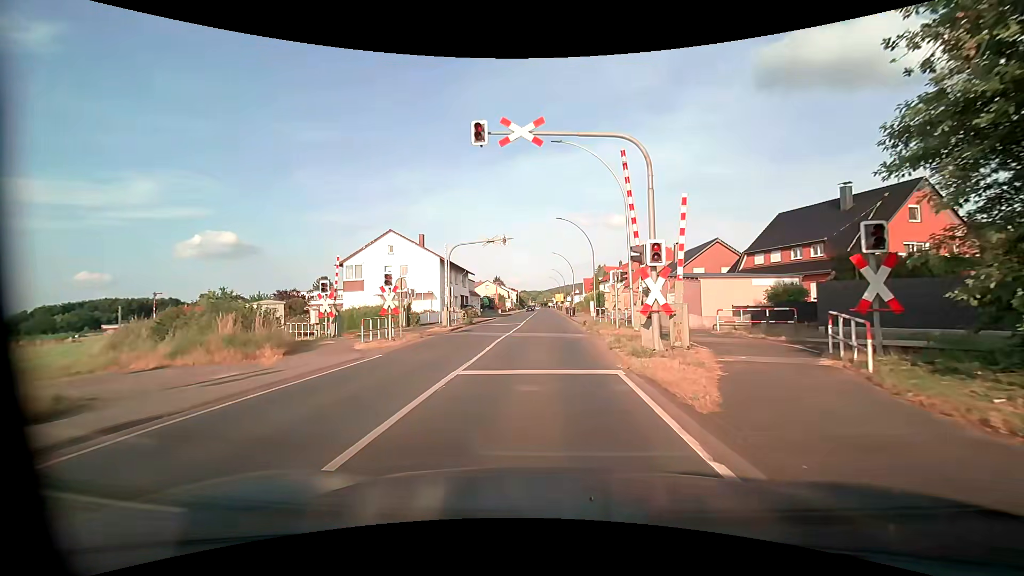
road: primary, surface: asphalt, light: Day
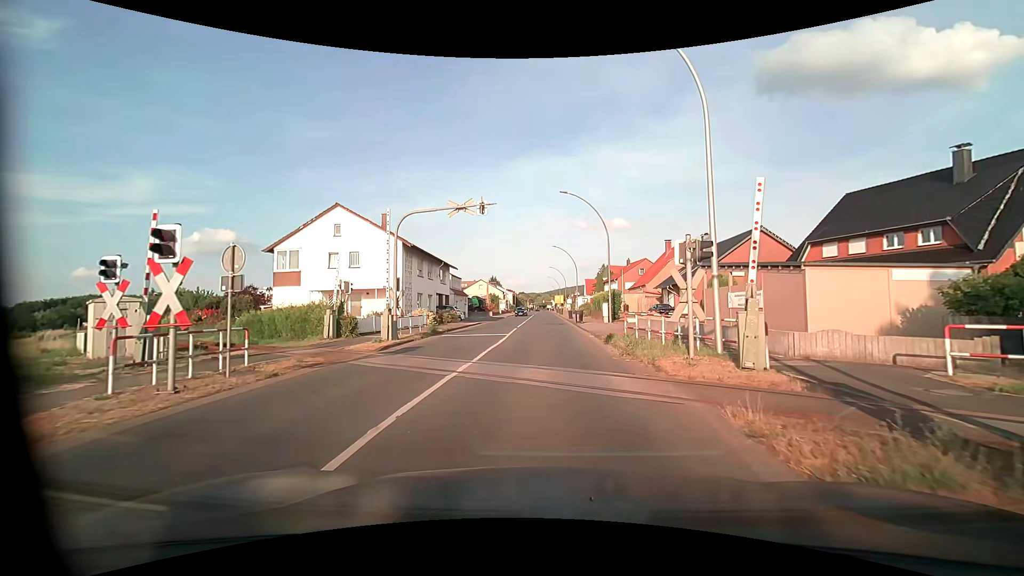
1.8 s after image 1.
(+0.1, +12.1) m; +1°
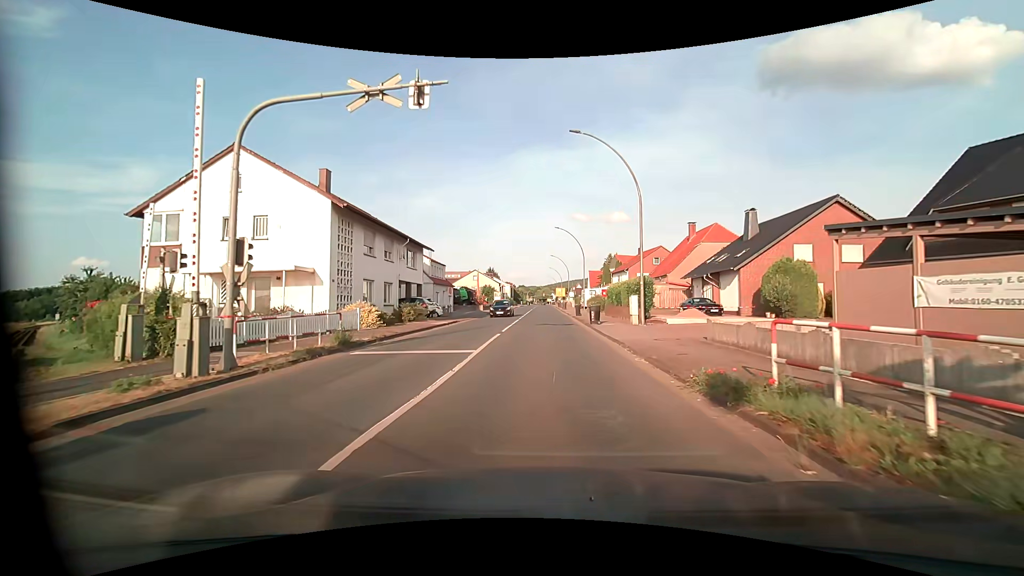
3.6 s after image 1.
(-0.1, +12.0) m; 0°
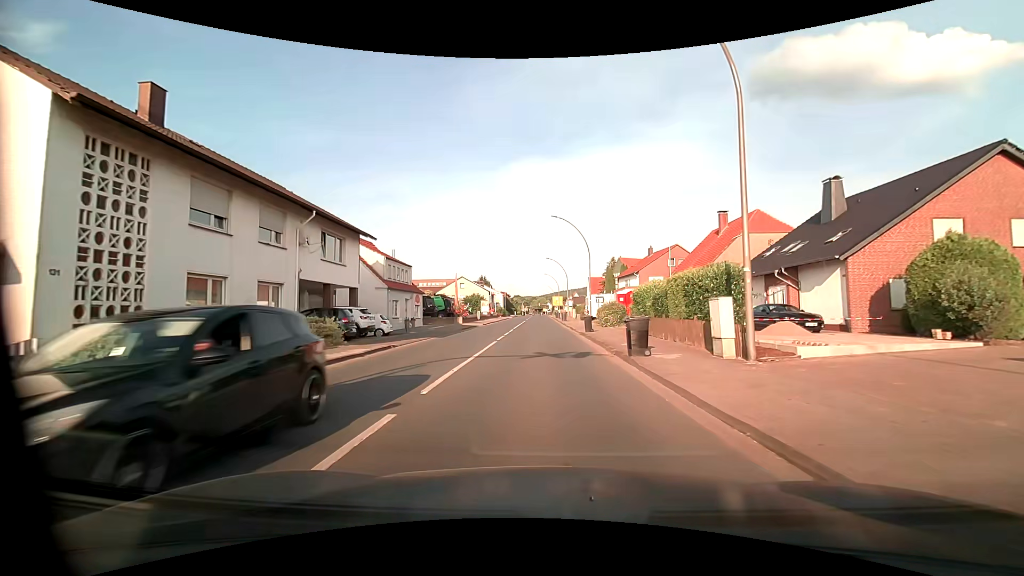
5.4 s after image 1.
(0.0, +13.5) m; 0°
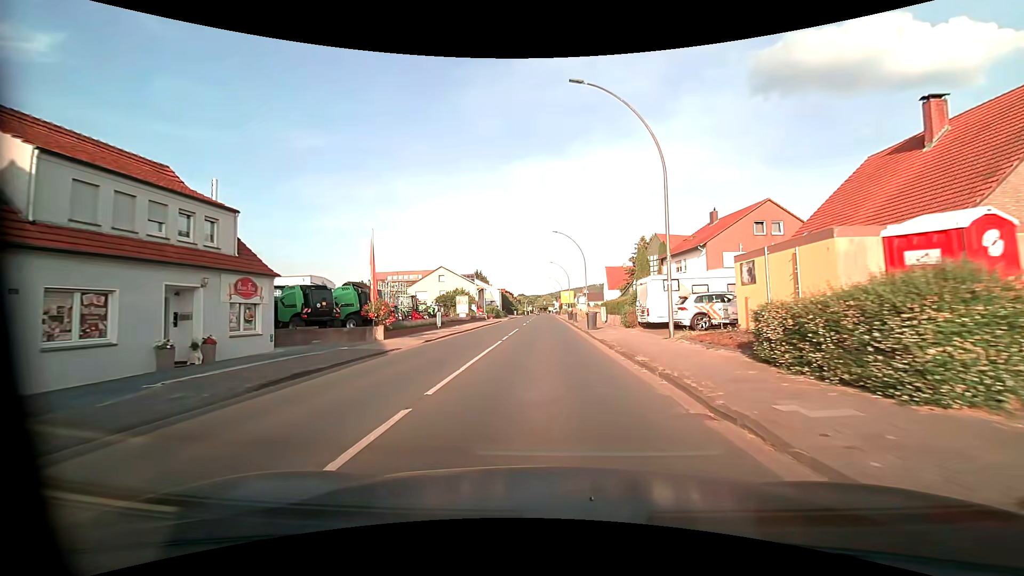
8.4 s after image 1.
(0.0, +27.8) m; 0°
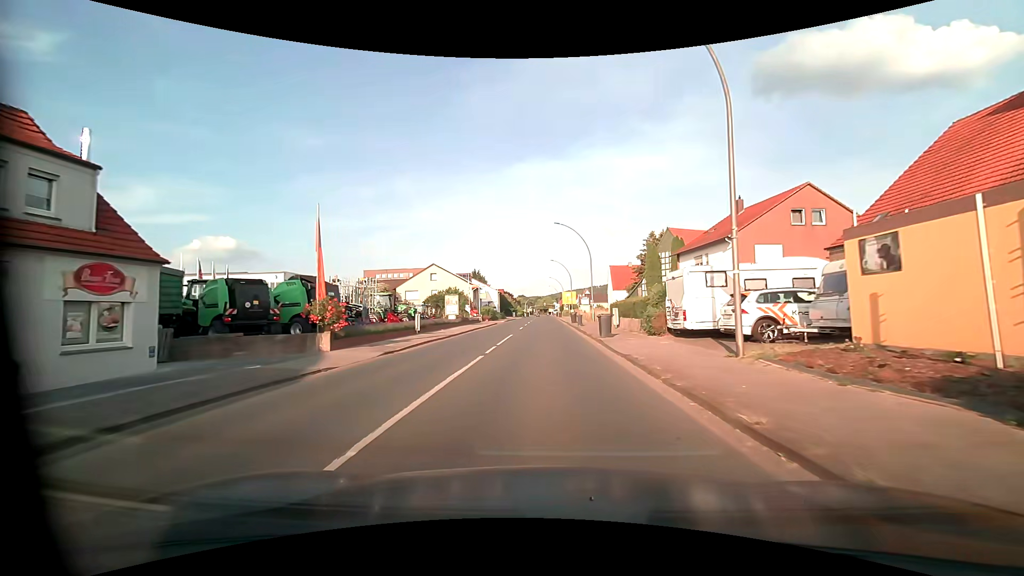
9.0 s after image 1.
(0.0, +6.4) m; 0°
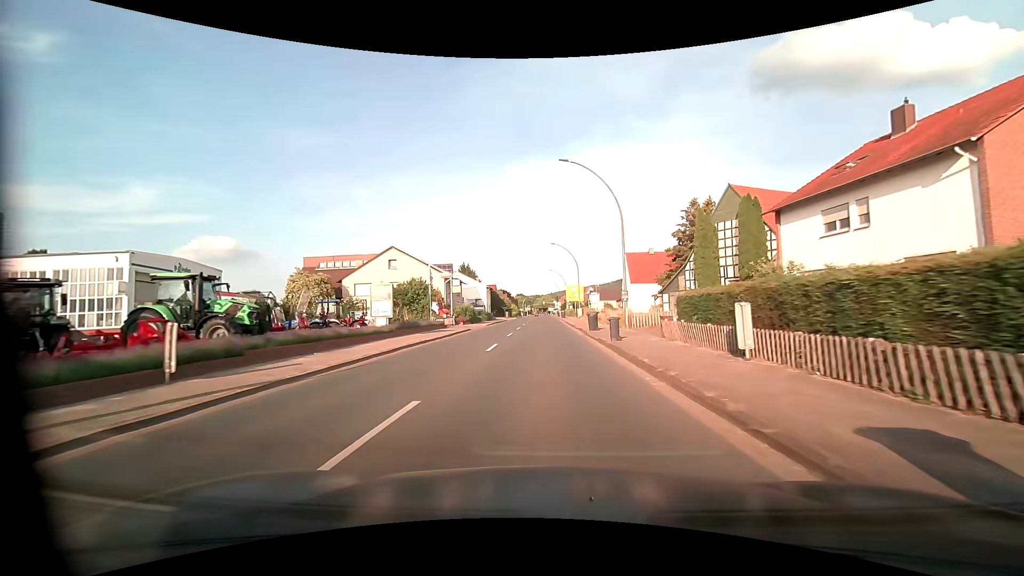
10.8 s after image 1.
(0.0, +20.9) m; 0°
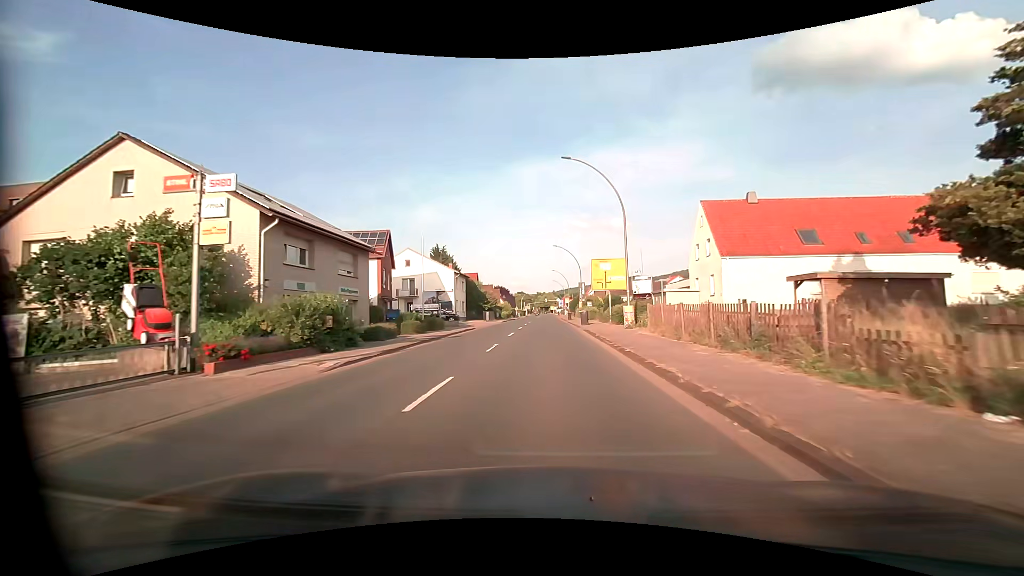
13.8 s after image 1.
(-0.1, +37.6) m; 0°
(0, +10) (0, +20) (0, +30) (0, +40) (0, +50) (0, +60) (0, +70) (0, +80) (0, +90) (0, +100) m
